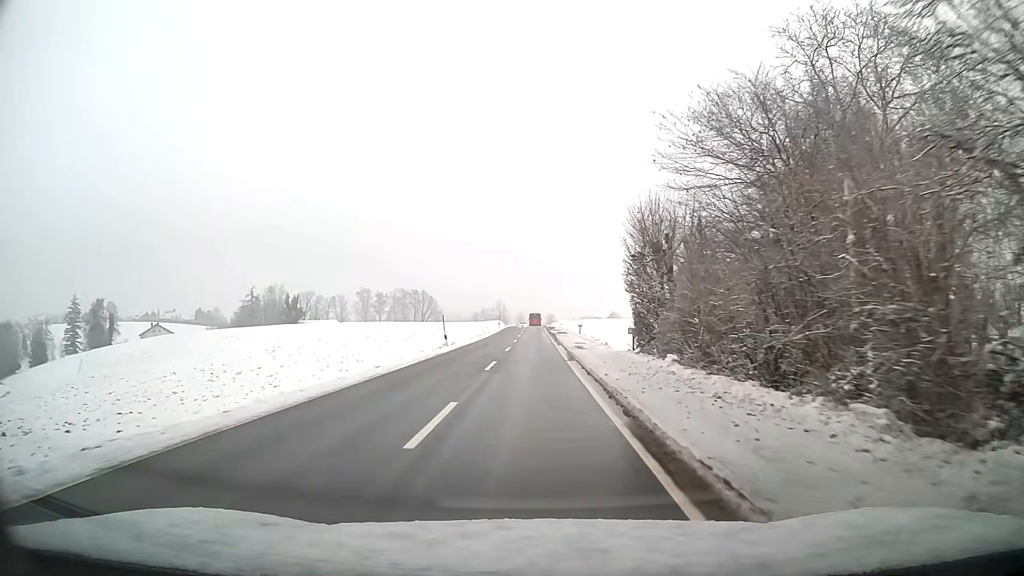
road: tertiary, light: Day
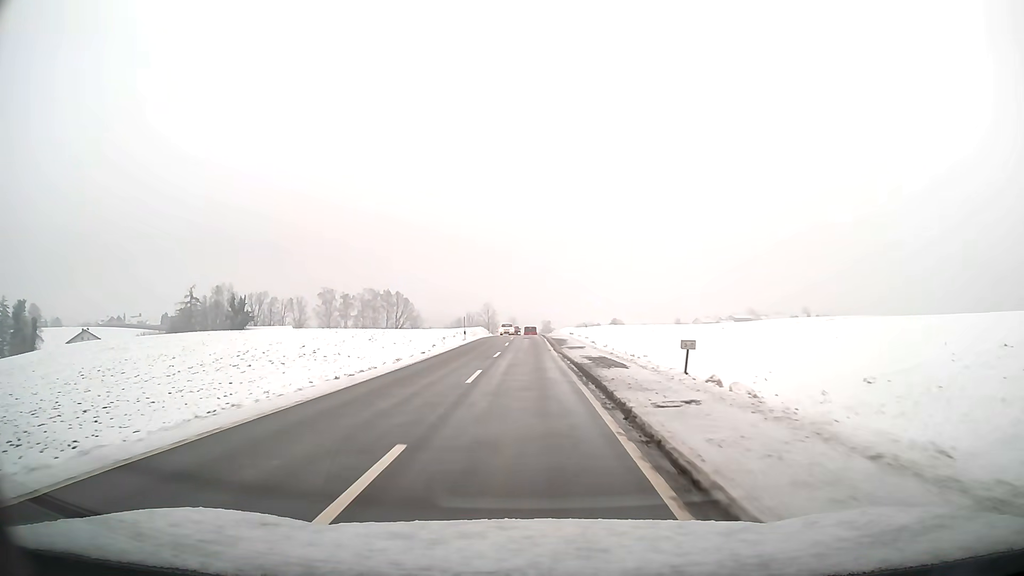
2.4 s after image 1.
(+0.2, +39.7) m; 0°
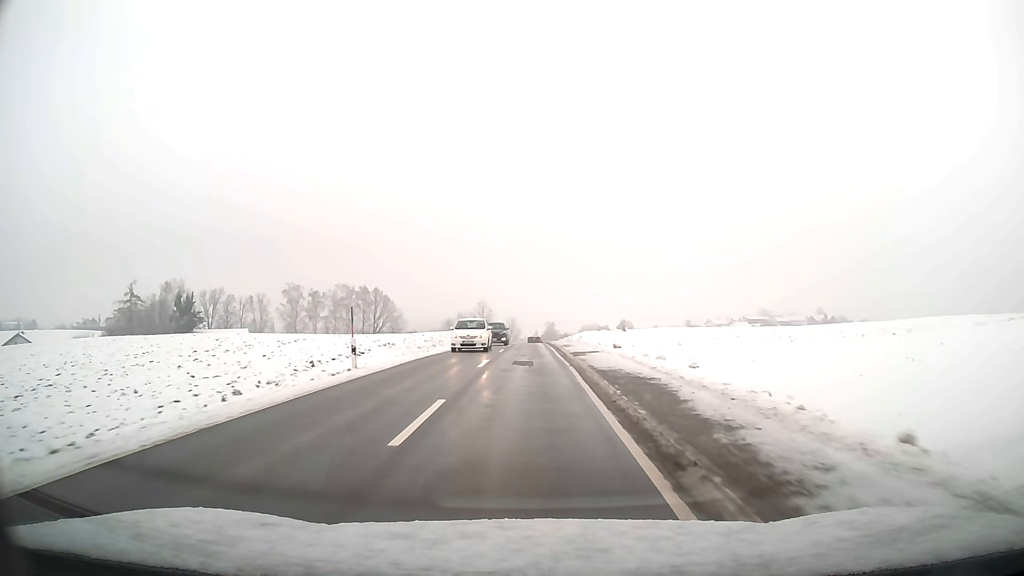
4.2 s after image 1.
(-0.1, +32.4) m; 0°
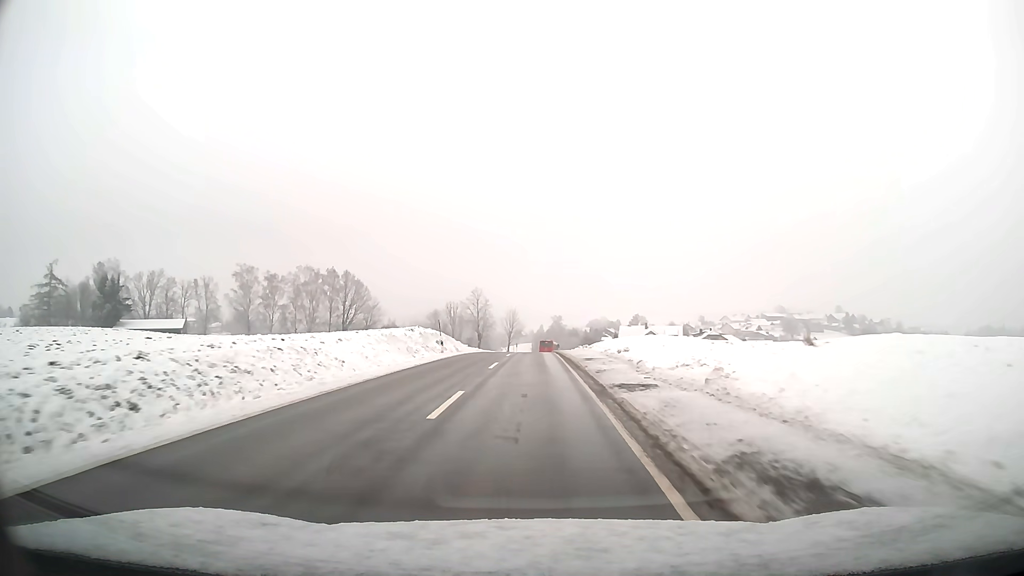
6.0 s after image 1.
(-0.1, +33.5) m; 0°
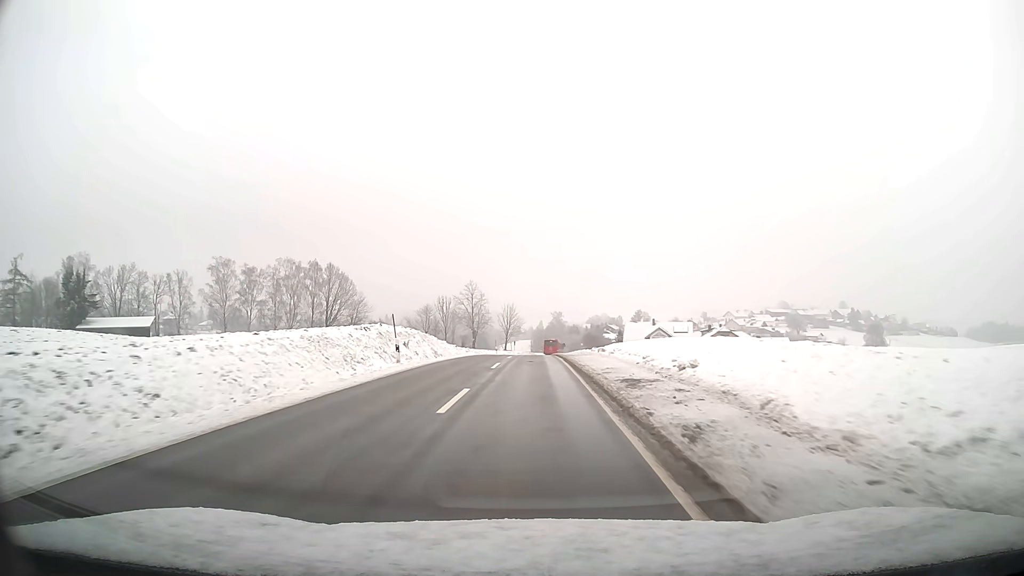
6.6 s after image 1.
(0.0, +11.4) m; 0°
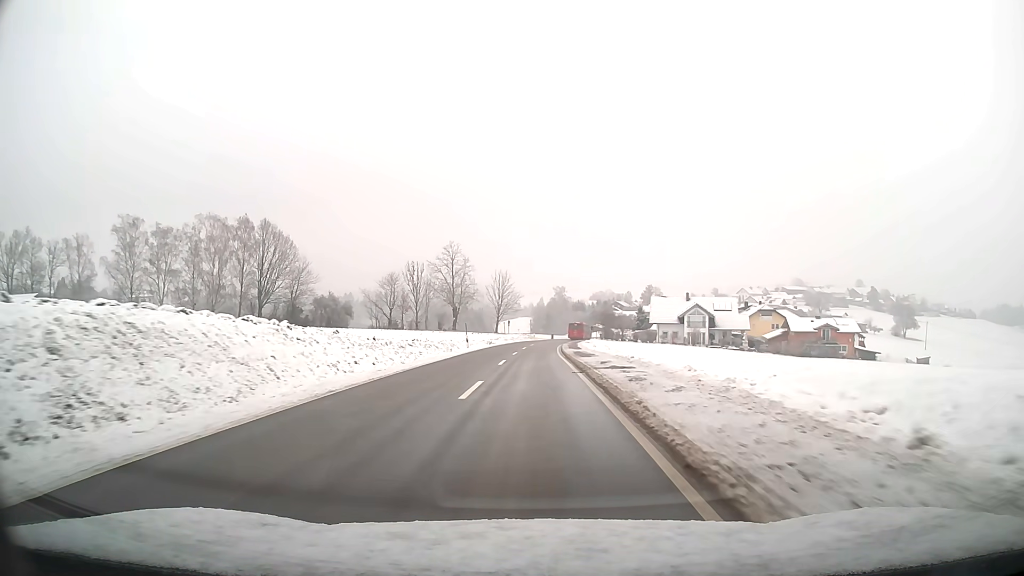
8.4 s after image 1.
(0.0, +34.1) m; 0°
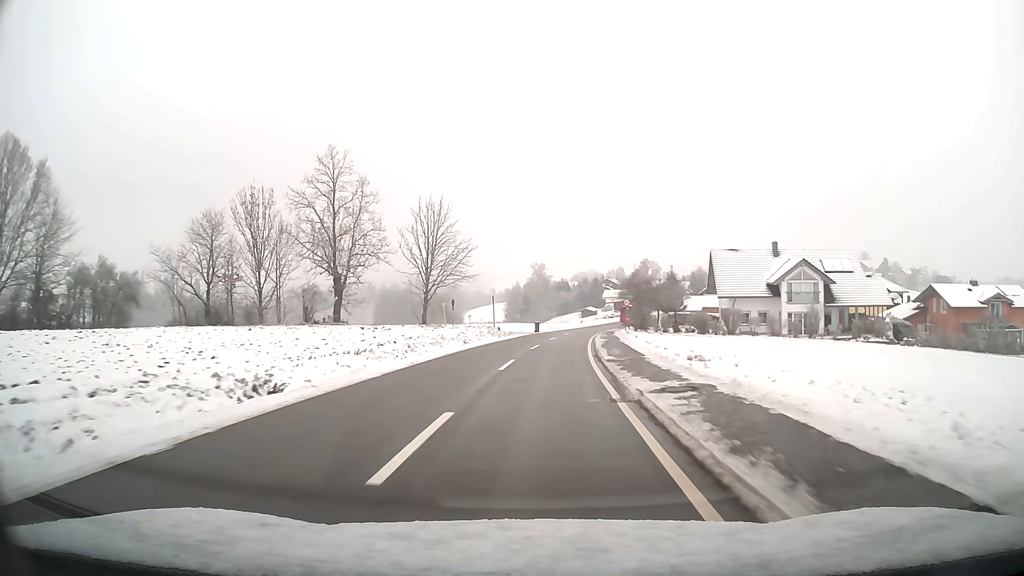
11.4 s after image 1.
(+0.8, +54.1) m; +2°
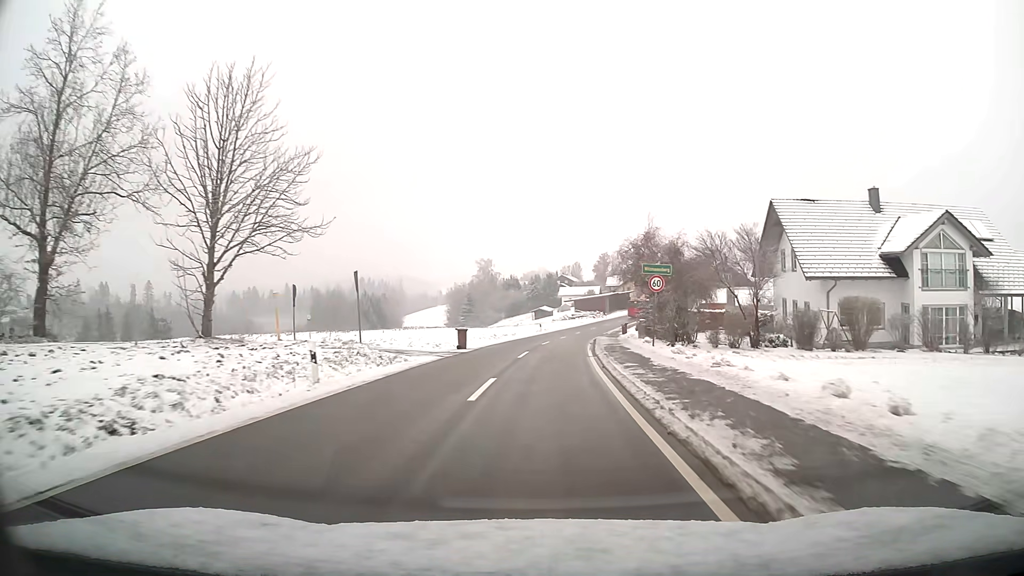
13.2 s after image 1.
(+1.0, +29.9) m; +4°
